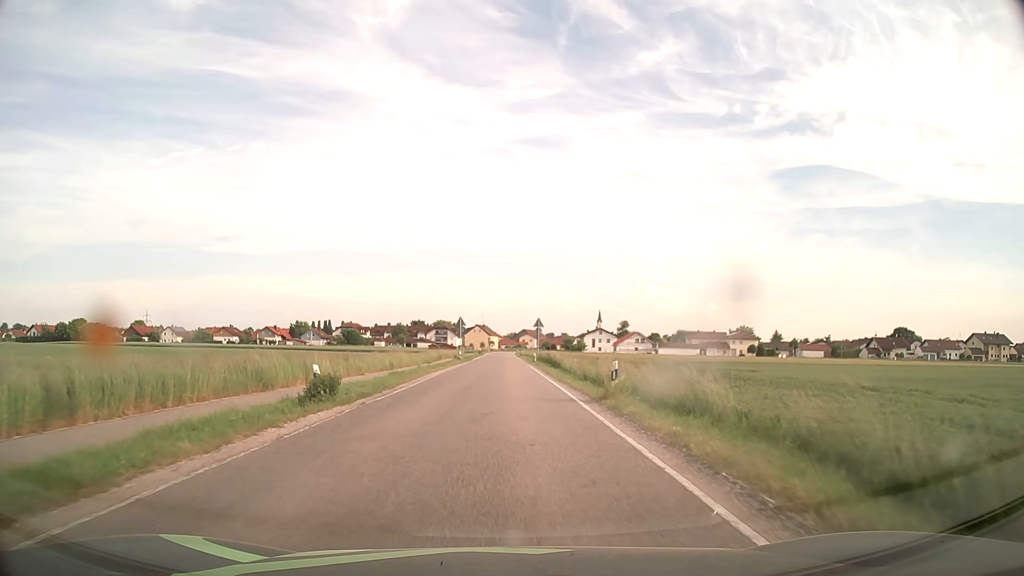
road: secondary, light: Day
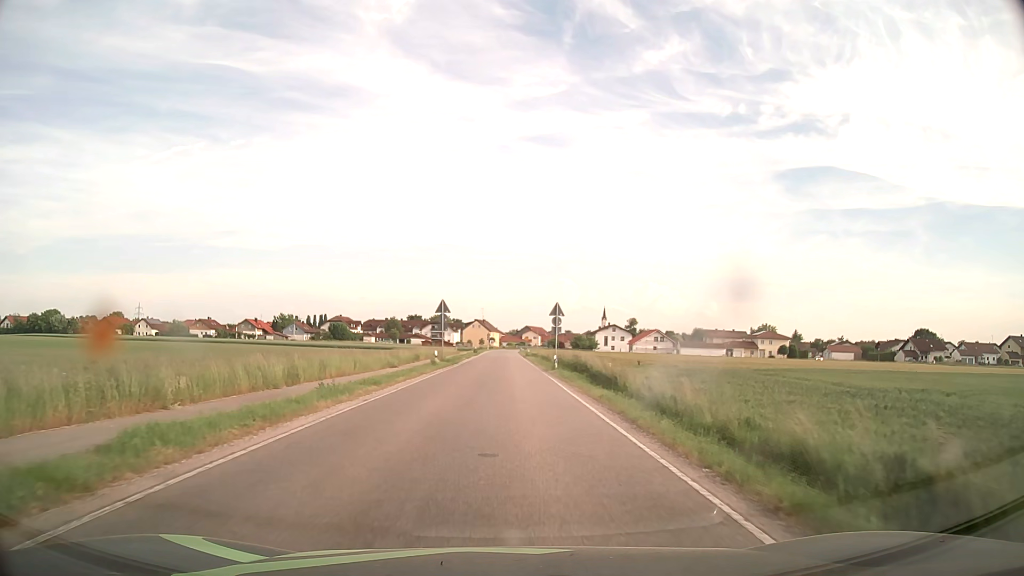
(0.0, +23.3) m; 0°
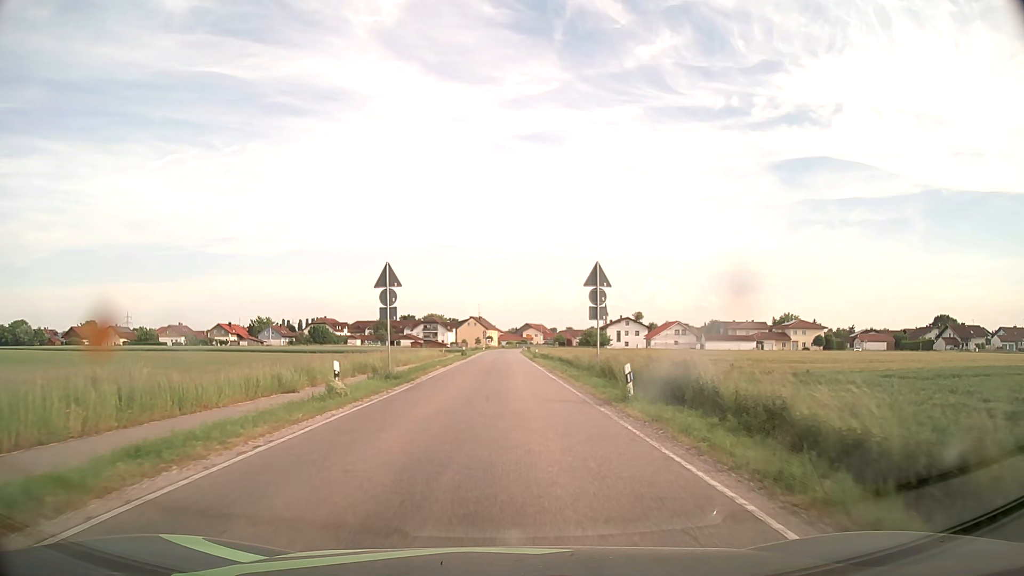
(0.0, +23.1) m; 0°
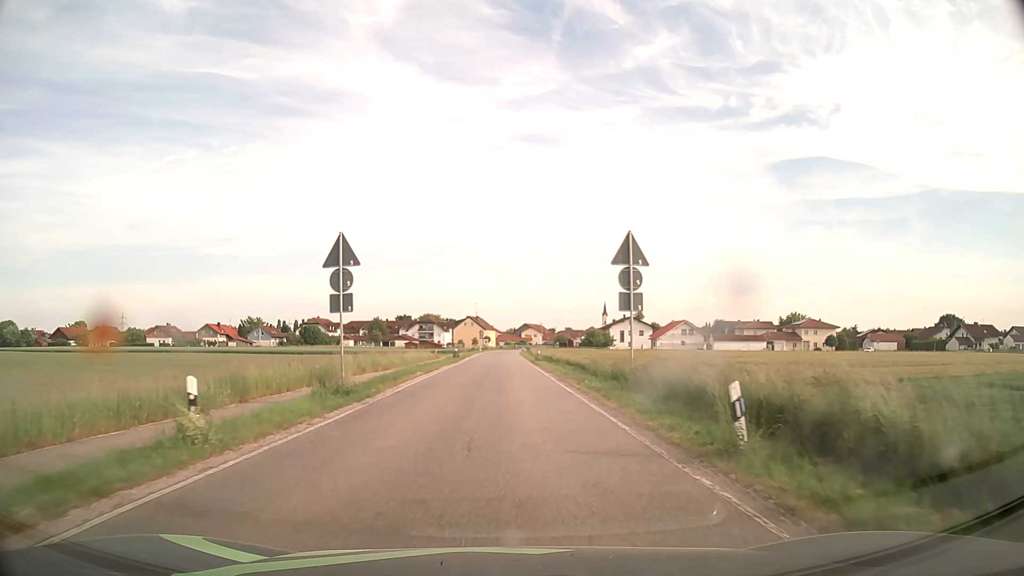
(0.0, +7.7) m; 0°
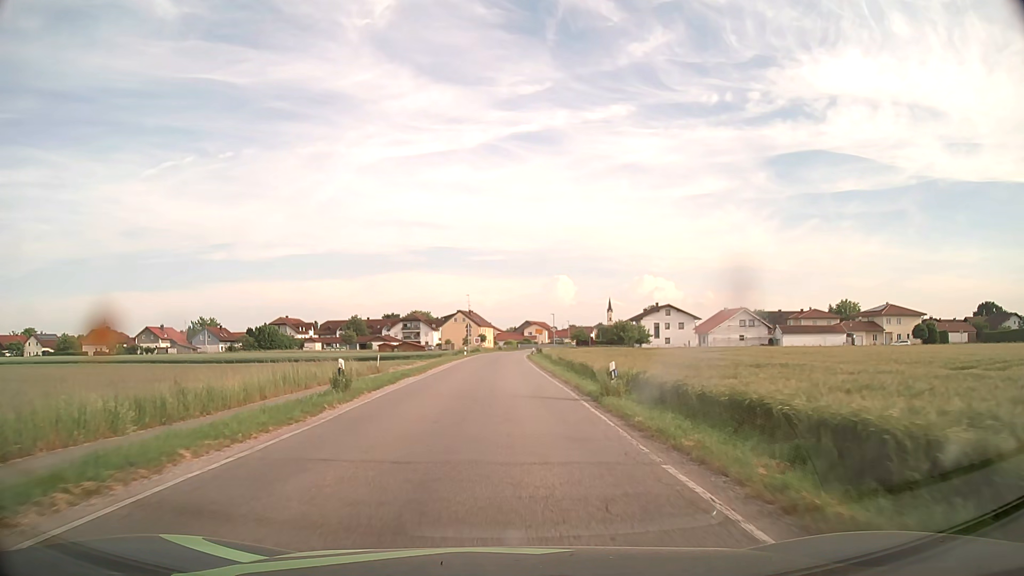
(+0.1, +38.1) m; 0°
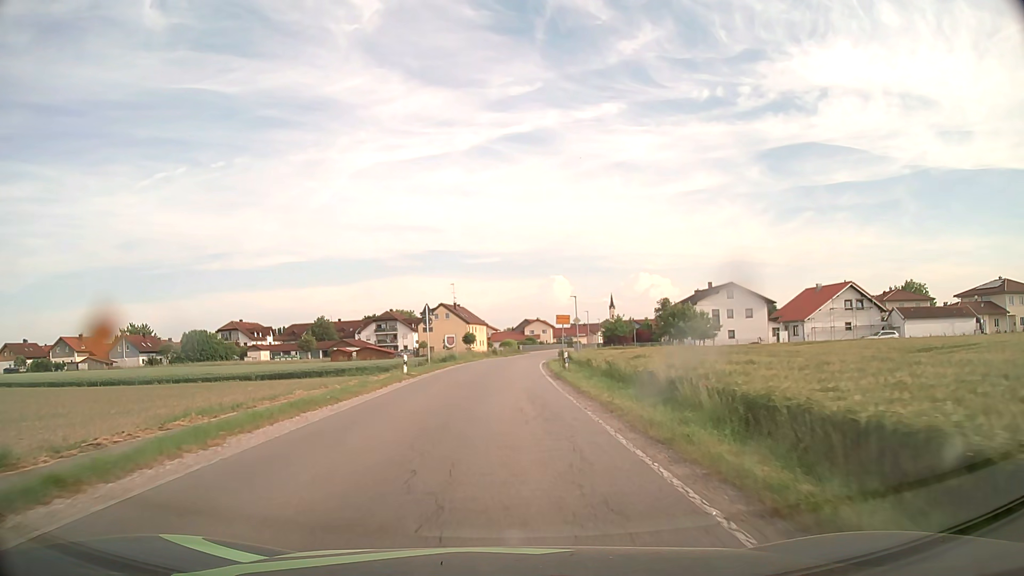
(+0.1, +38.0) m; 0°
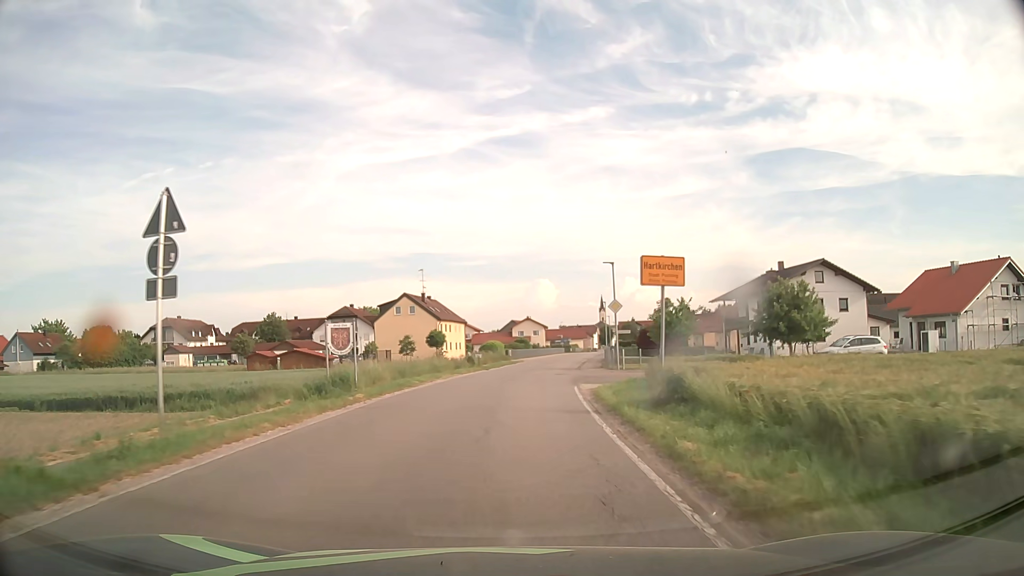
(+0.1, +30.4) m; +1°
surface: asphalt
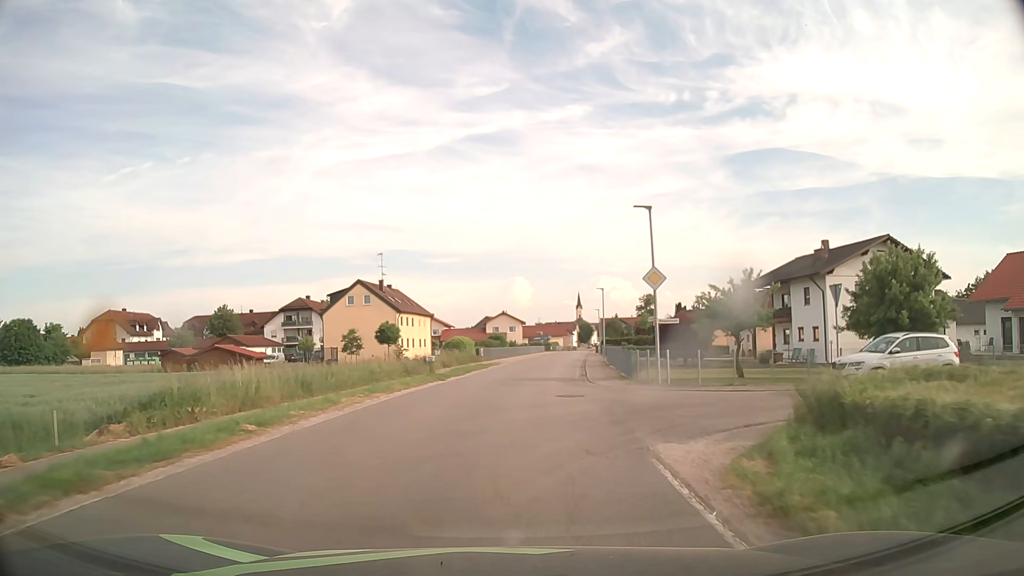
(+0.2, +15.2) m; +2°
(0, +10) (+1, +20) (+1, +30) (+2, +40) (+4, +50) (+5, +60) (+6, +70) (+8, +80) (+9, +89) (+11, +99) m
